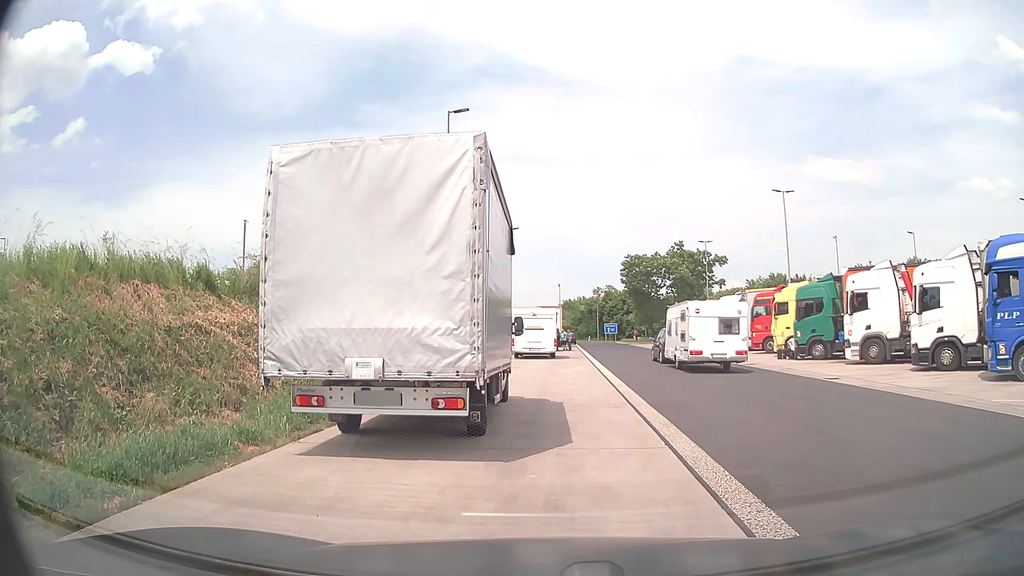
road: service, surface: asphalt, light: Day
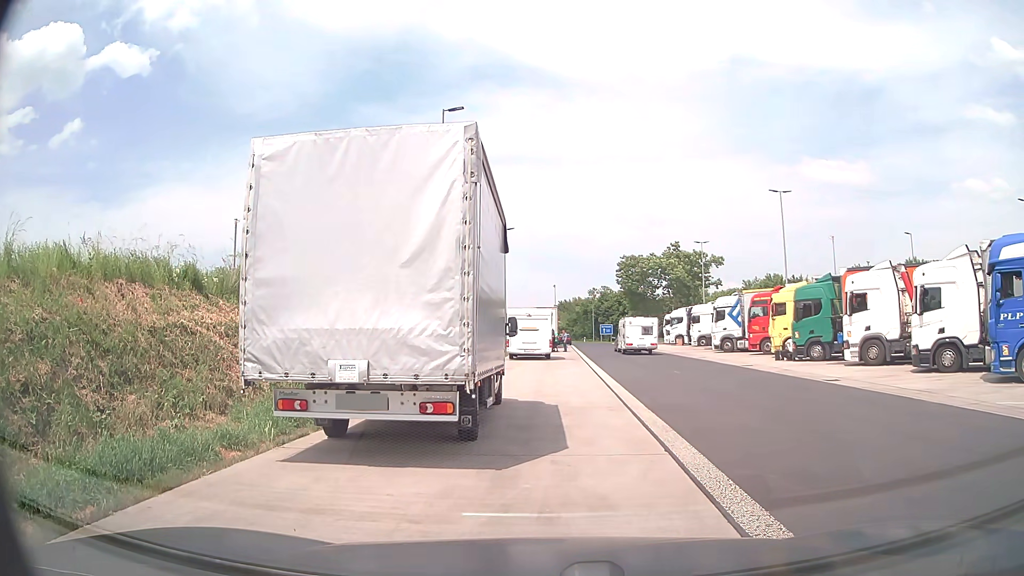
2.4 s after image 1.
(0.0, +0.3) m; 0°
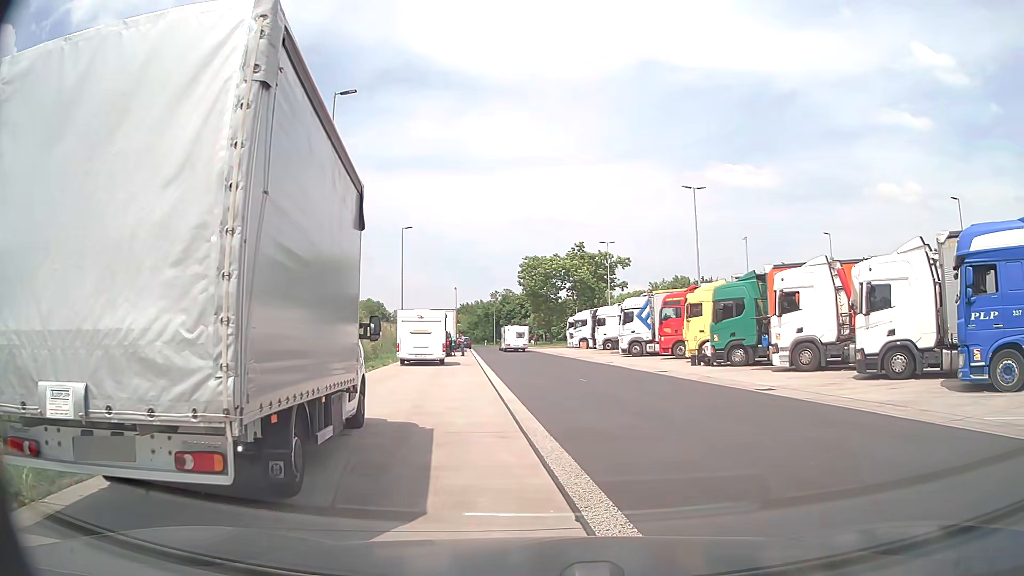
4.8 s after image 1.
(+0.2, +2.9) m; +9°
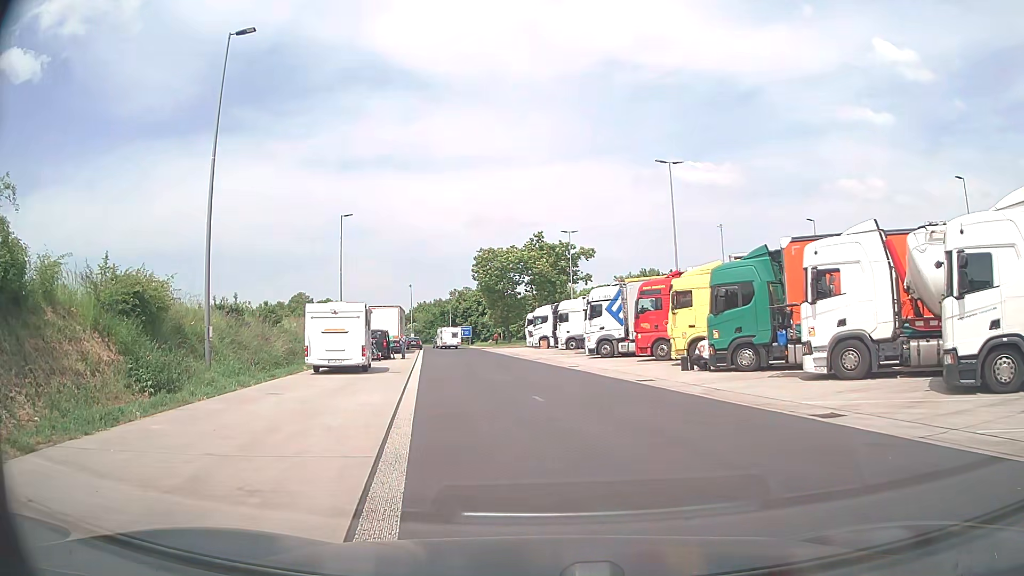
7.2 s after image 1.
(+0.5, +7.2) m; +3°
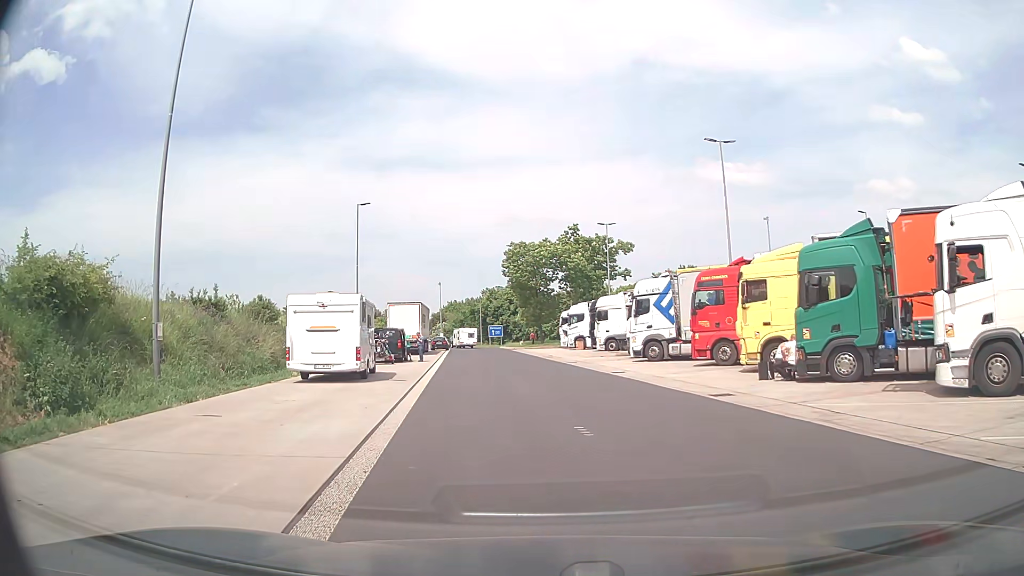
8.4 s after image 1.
(-0.1, +5.2) m; -3°
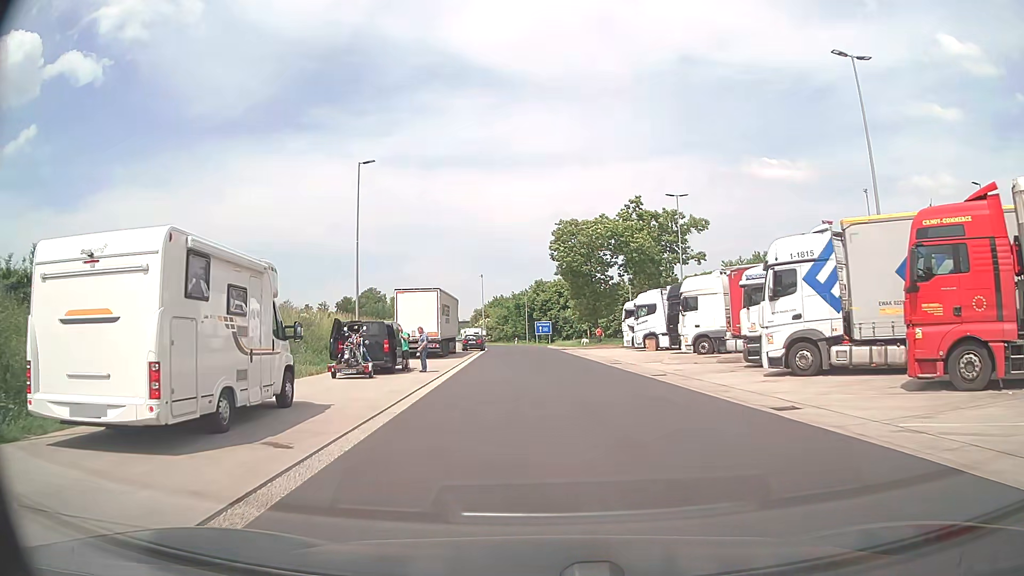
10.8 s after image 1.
(-0.6, +13.3) m; -4°
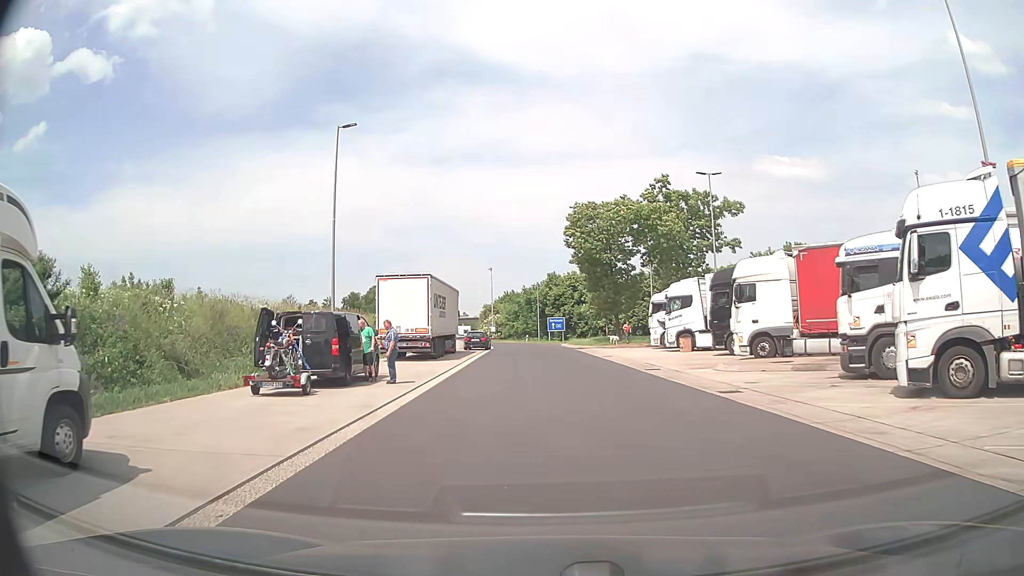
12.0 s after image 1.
(-0.1, +7.0) m; -2°
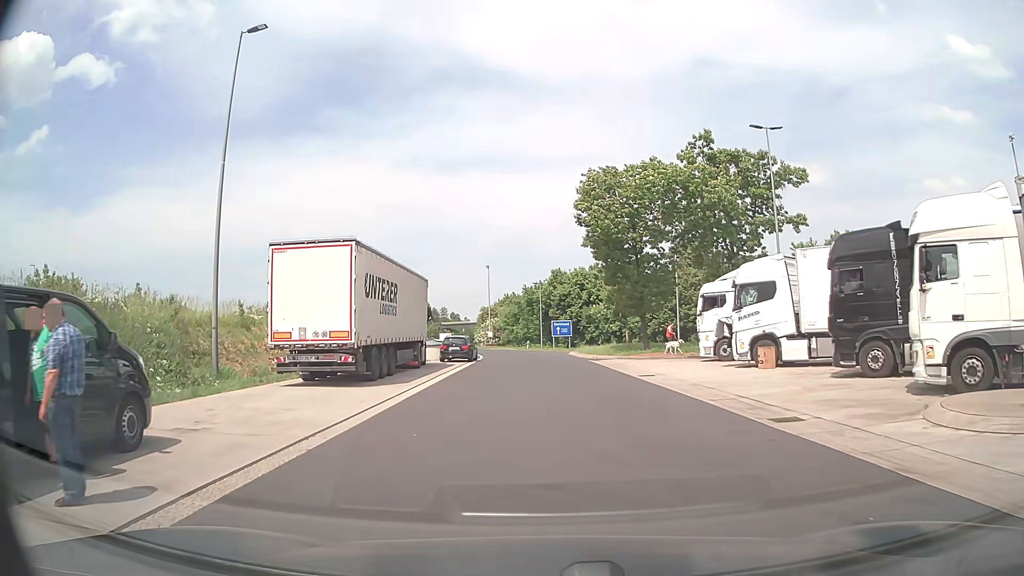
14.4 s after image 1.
(+0.1, +13.0) m; 0°
(0, +10) (0, +20) (0, +30) (-1, +40) (-2, +50) (-4, +60) (-6, +69) (-9, +79) (-11, +89) (-14, +98) m
